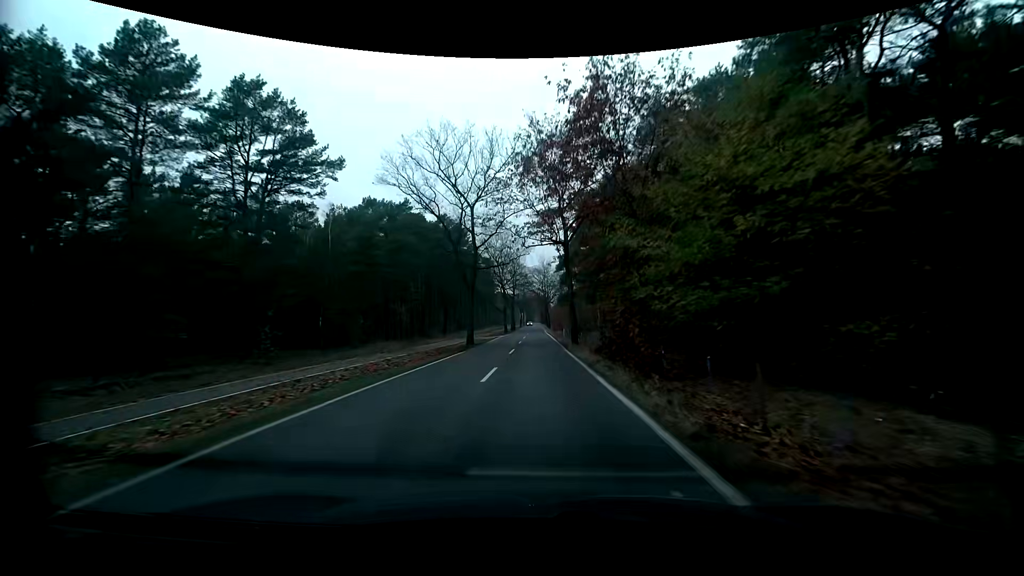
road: tertiary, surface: asphalt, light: Day
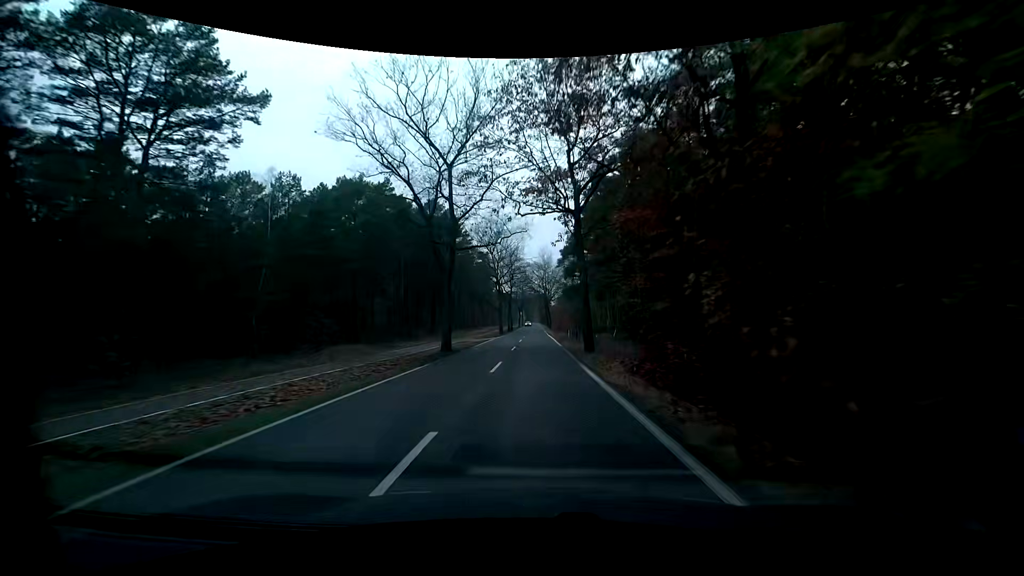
(0.0, +9.4) m; 0°
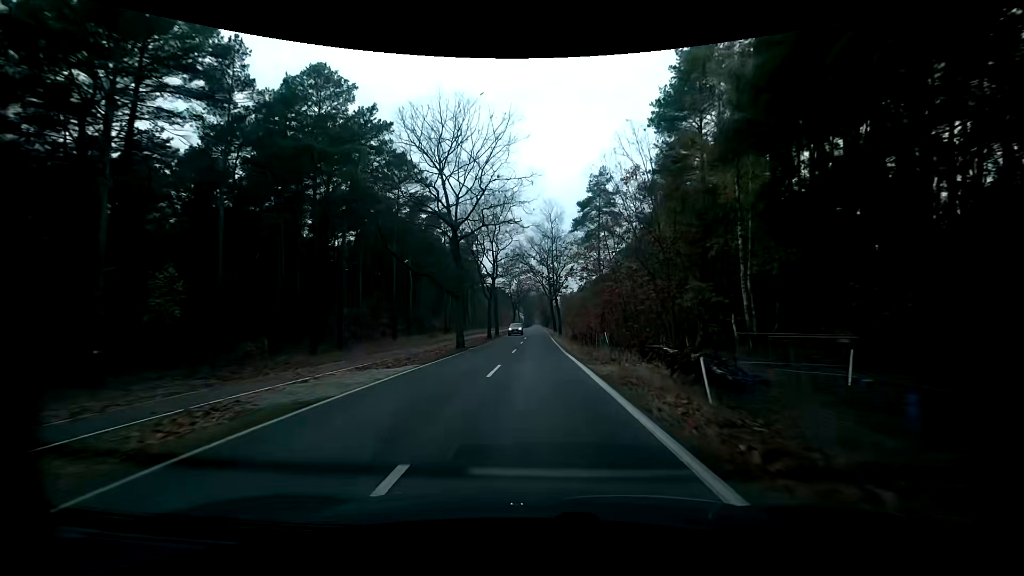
(+0.2, +37.7) m; 0°
(0, +10) (0, +20) (0, +30) (0, +40) (0, +50) (0, +60) (0, +70) (+1, +80) (+1, +90) (+1, +100) m
